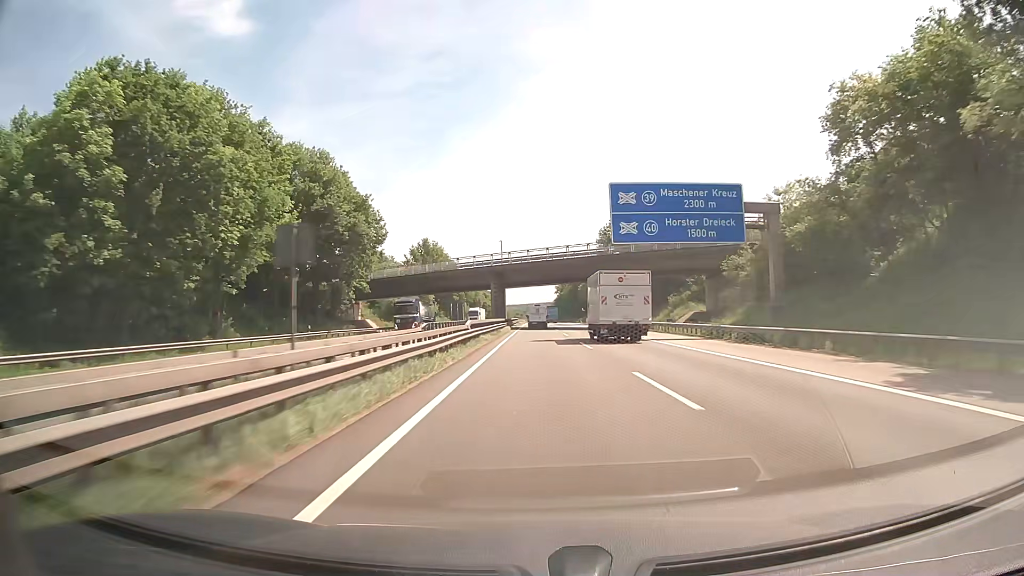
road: motorway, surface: asphalt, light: Day
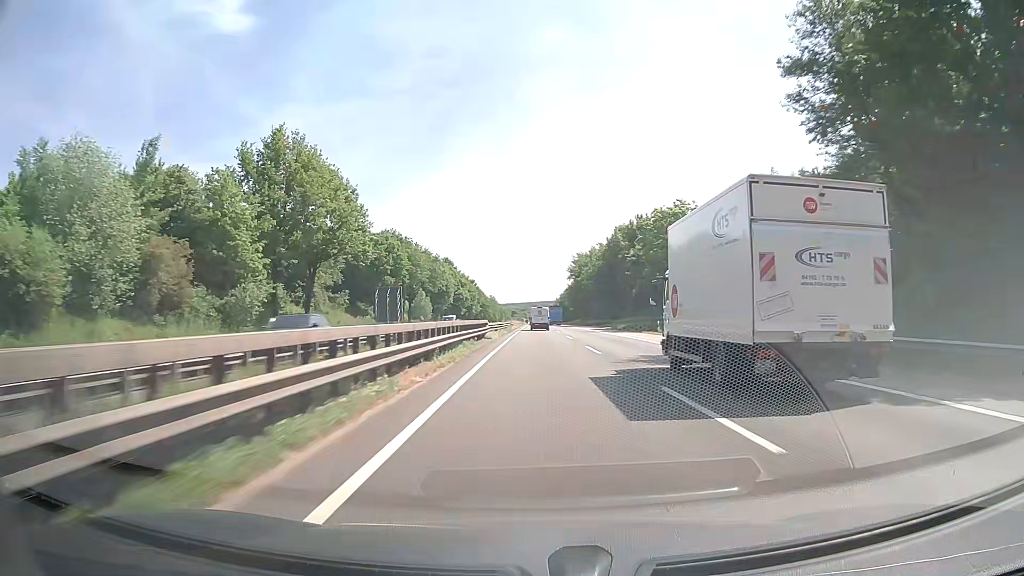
(-0.1, +93.3) m; 0°
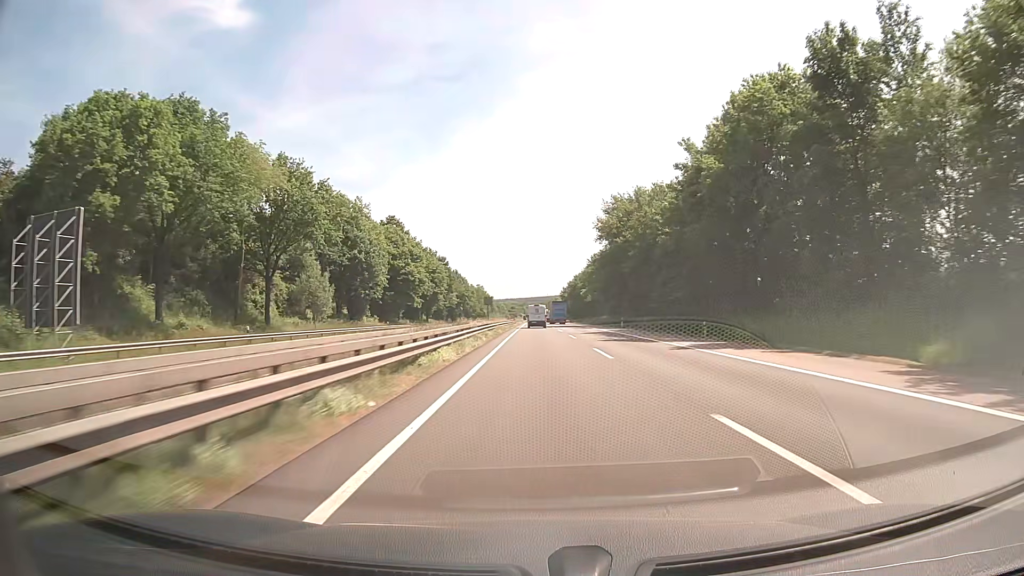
(-0.1, +76.0) m; 0°
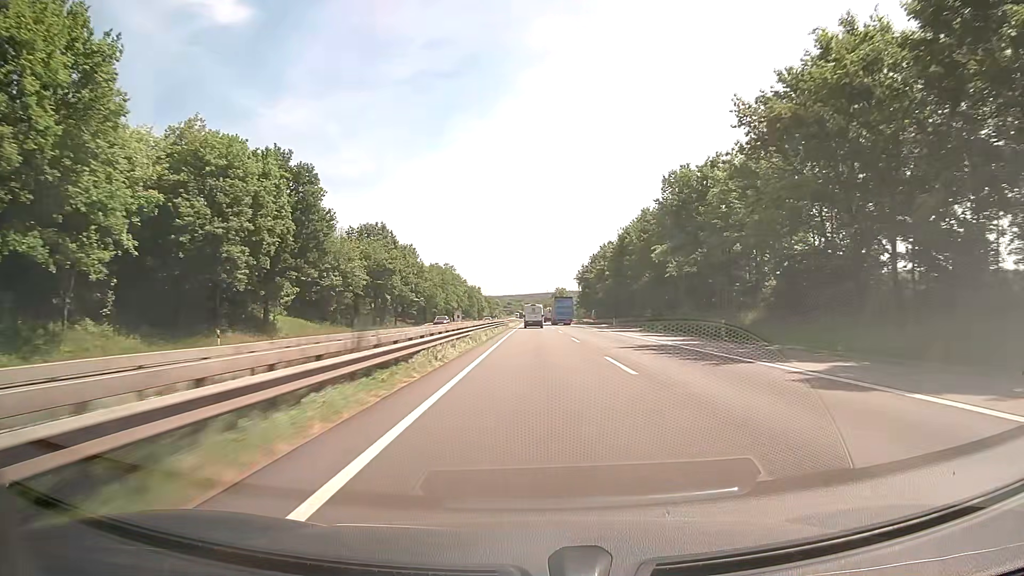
(+0.3, +96.0) m; 0°
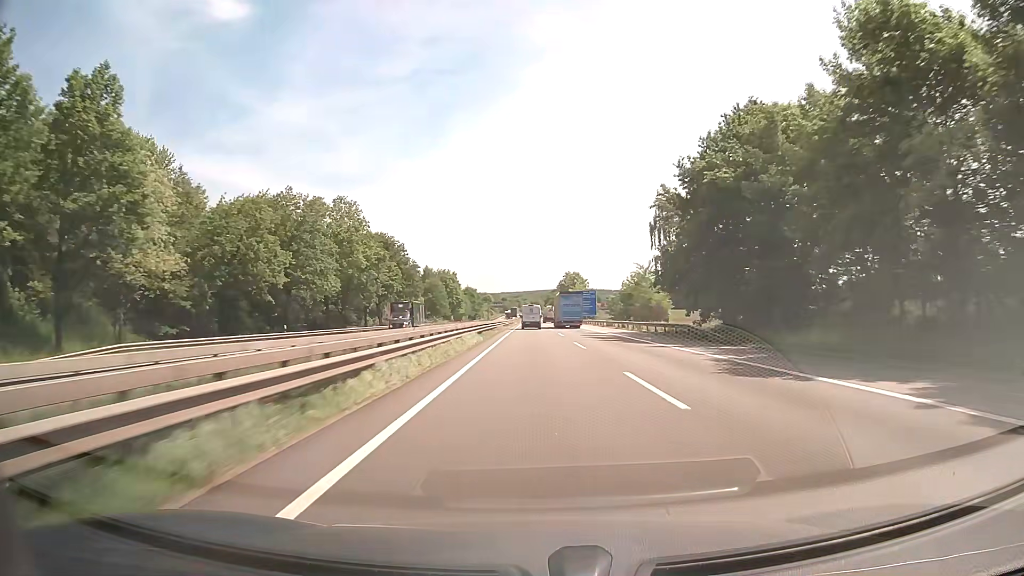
(-0.2, +95.4) m; 0°
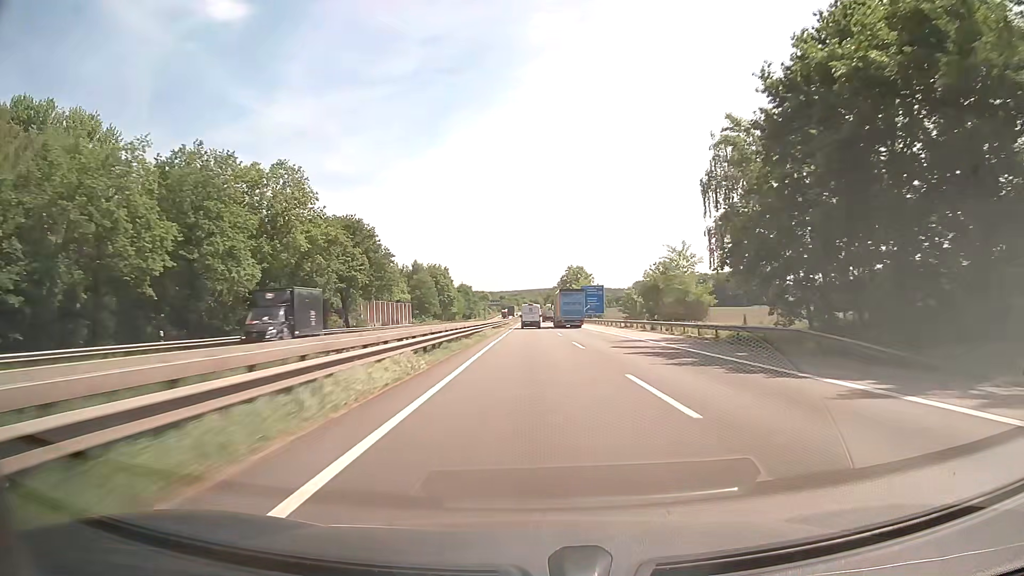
(0.0, +19.0) m; 0°
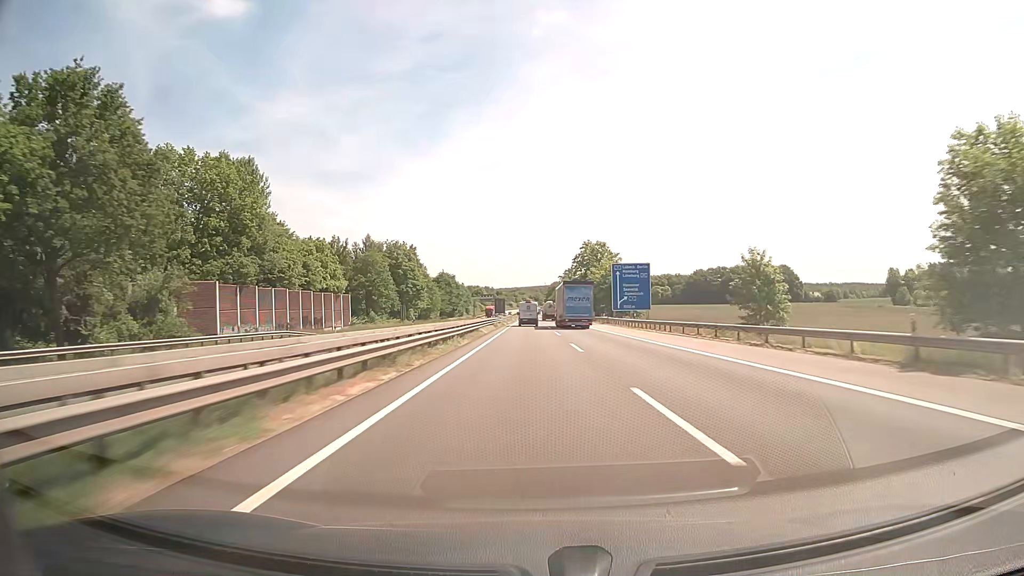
(0.0, +57.0) m; 0°
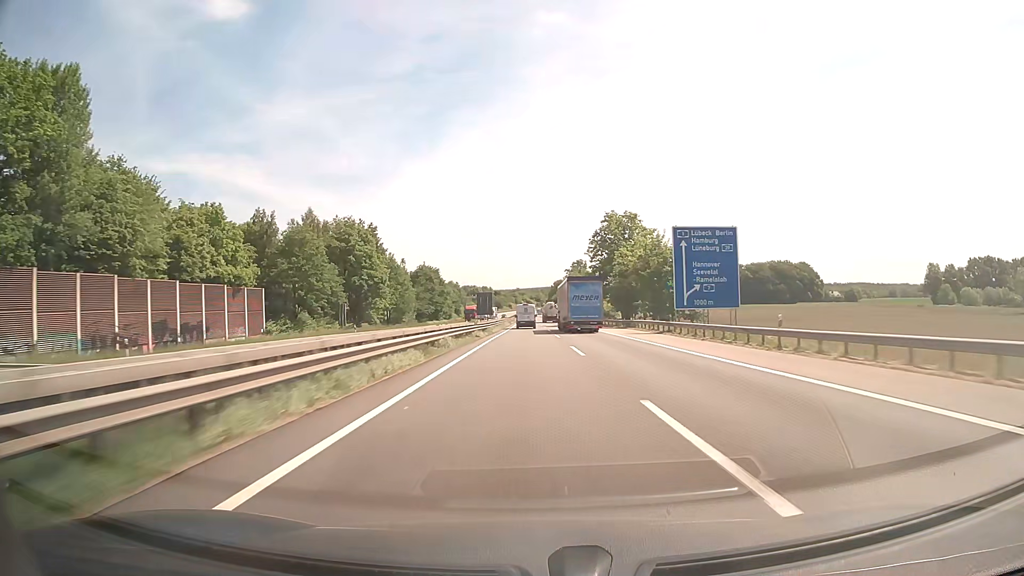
(+0.1, +38.0) m; 0°
(0, +10) (0, +20) (0, +30) (0, +40) (0, +50) (0, +60) (0, +70) (0, +80) (0, +90) (0, +100) m
